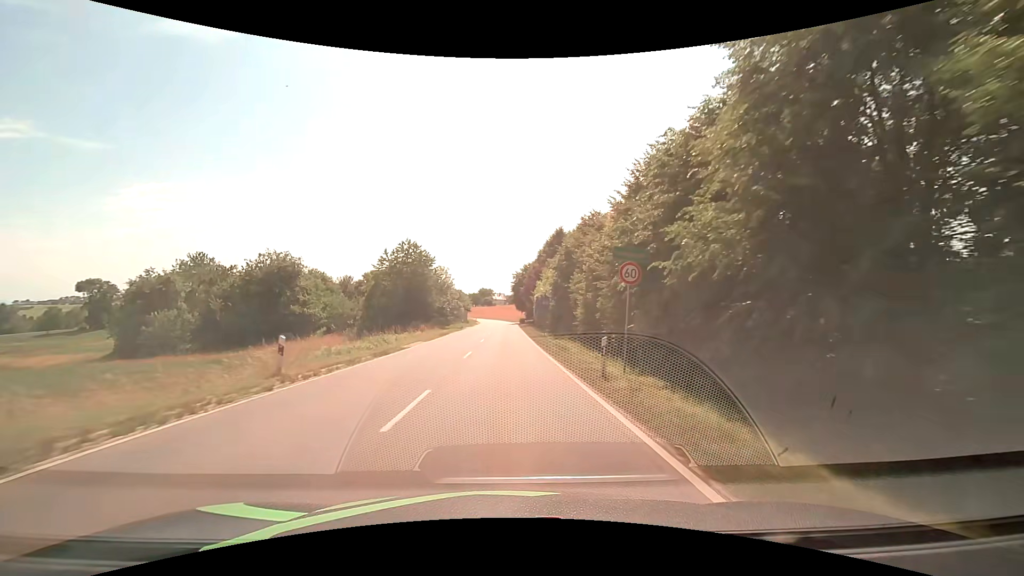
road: tertiary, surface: asphalt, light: Day
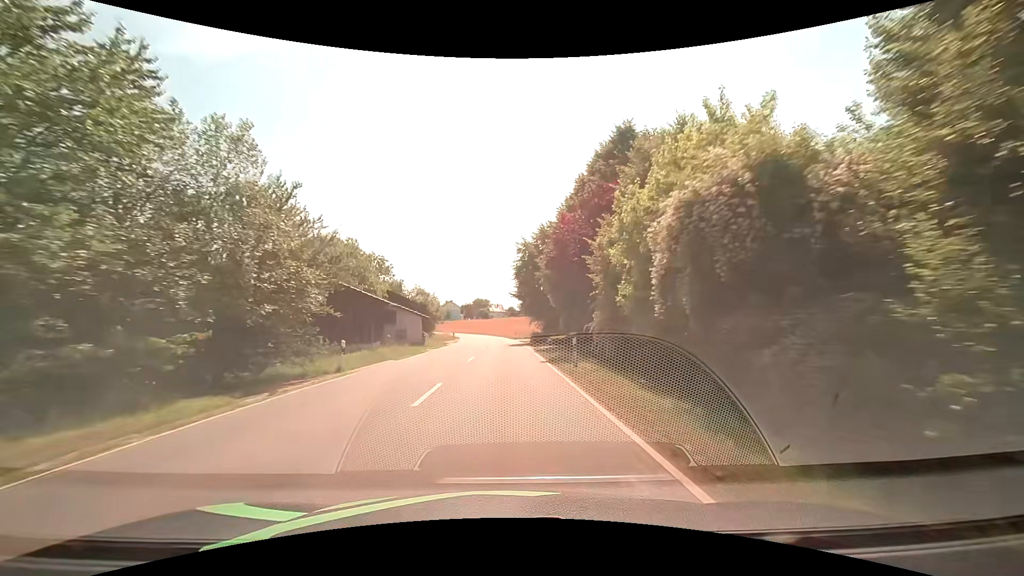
(0.0, +45.6) m; 0°
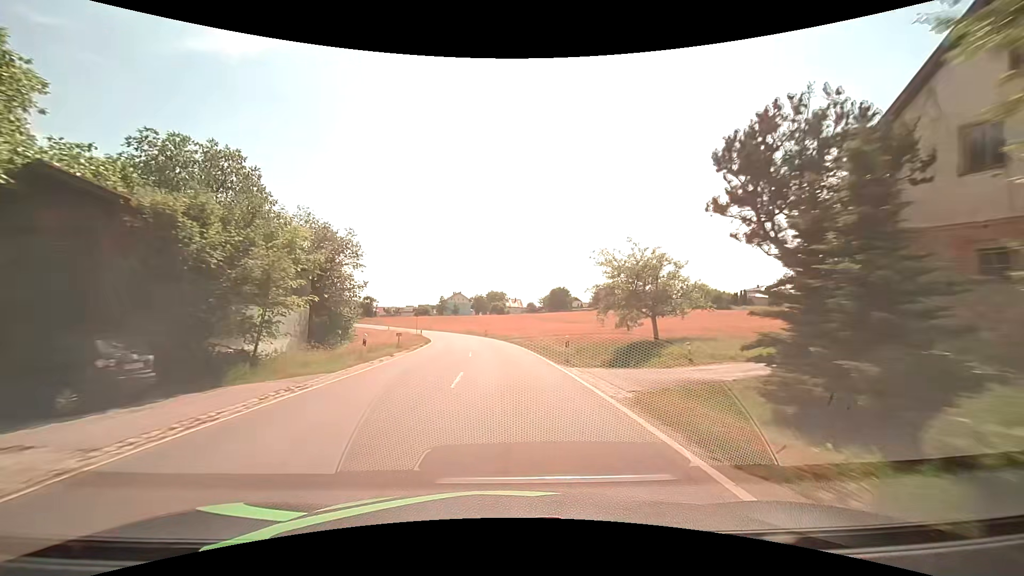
(-0.5, +45.8) m; -3°
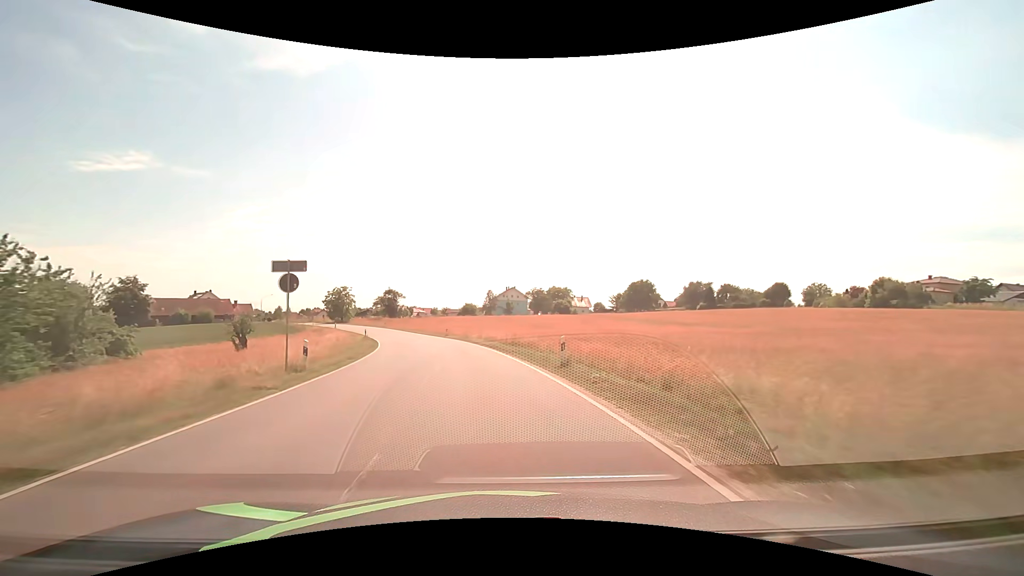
(-1.5, +45.8) m; -6°
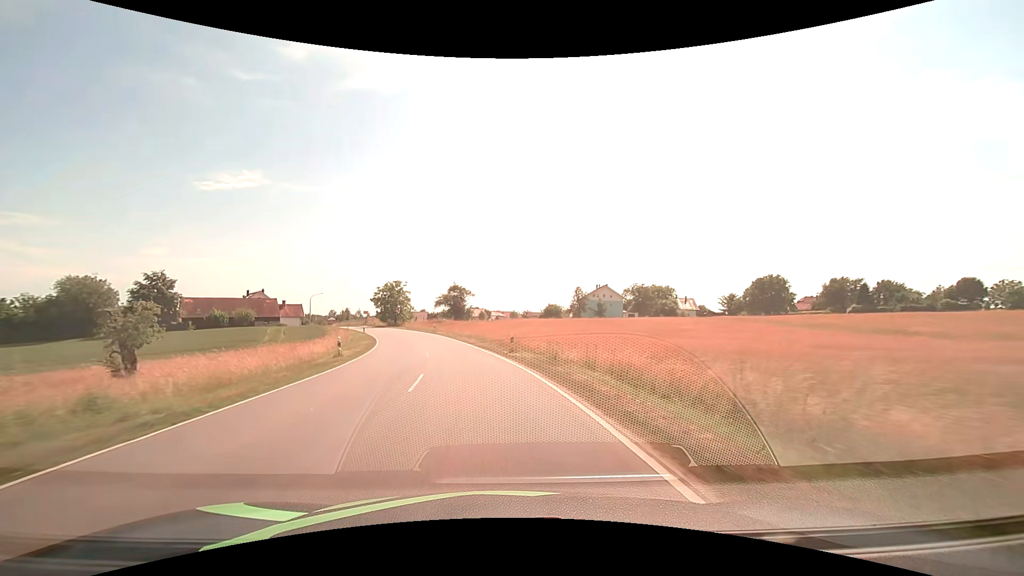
(-2.2, +27.2) m; -9°
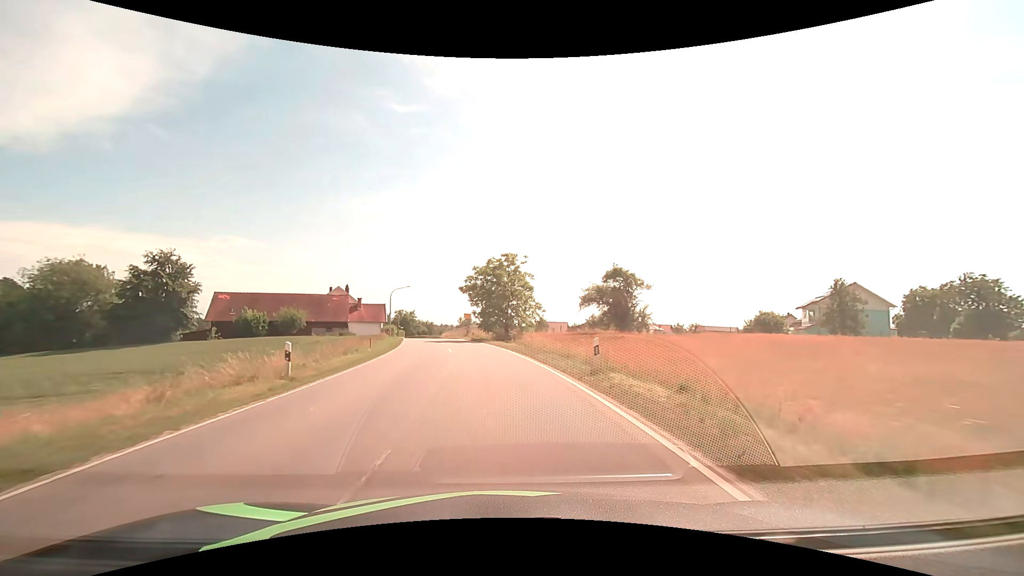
(-6.7, +44.9) m; -16°
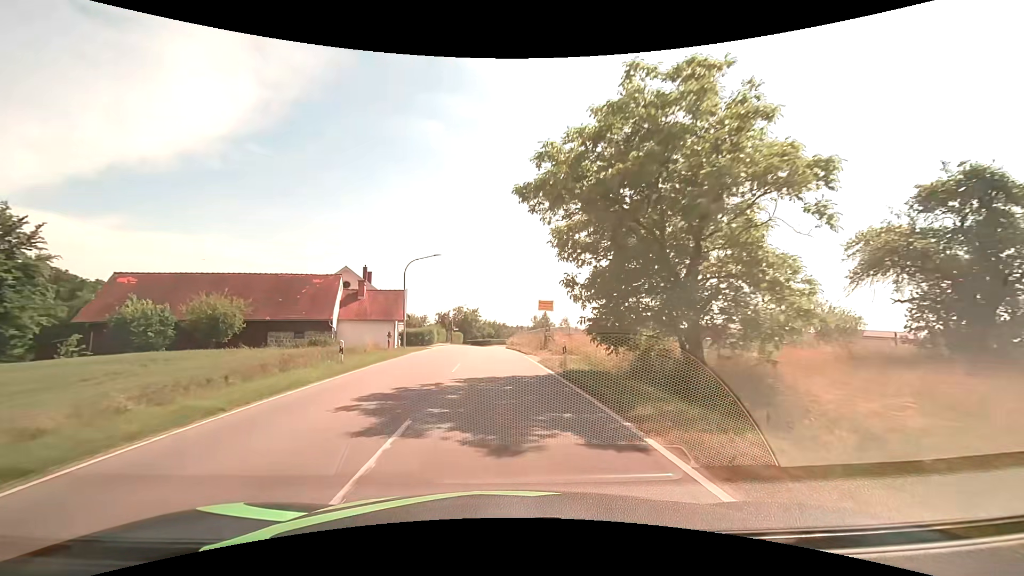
(-2.6, +34.0) m; -9°
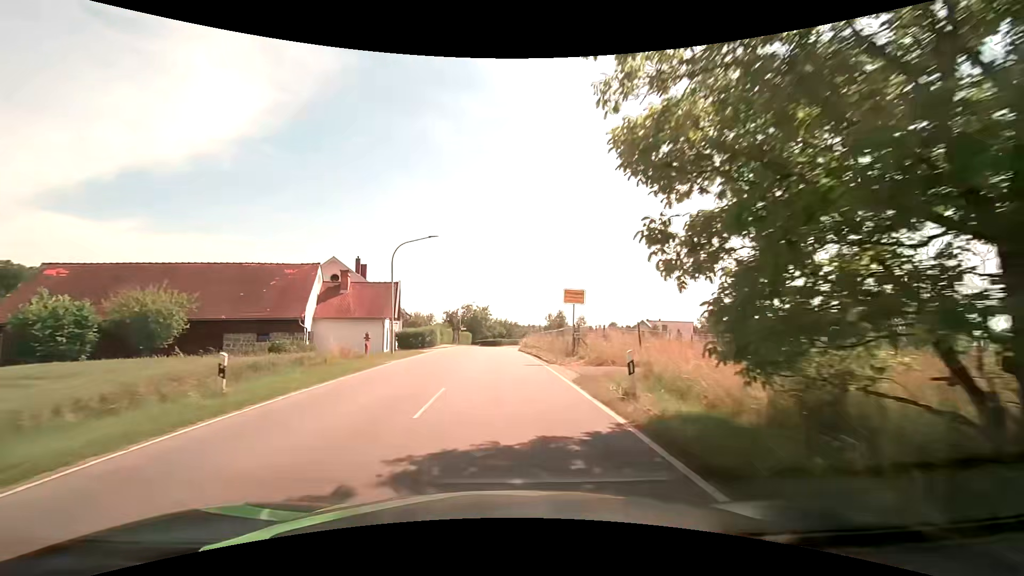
(-0.1, +8.0) m; -1°
(0, +10) (0, +20) (-1, +30) (-1, +40) (-1, +50) (-1, +60) (0, +70) (0, +80) (+2, +90) (+4, +100) m
